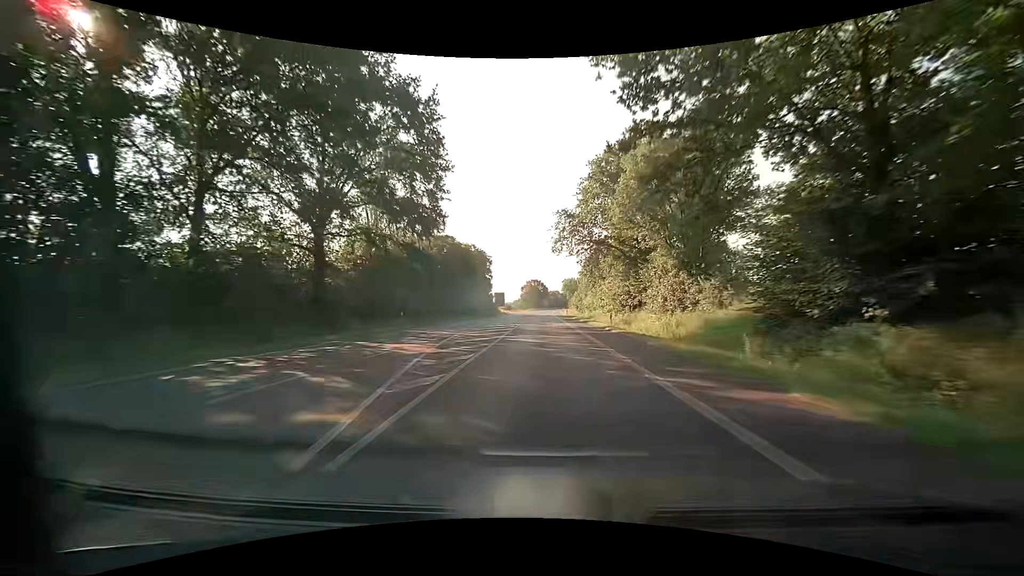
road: primary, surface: asphalt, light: Day
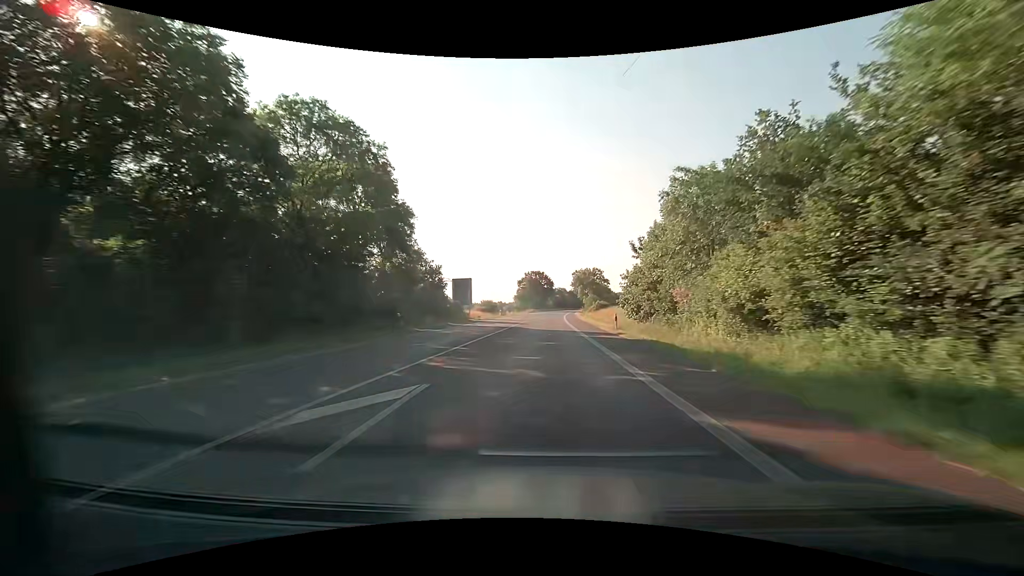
(-0.6, +56.6) m; -1°
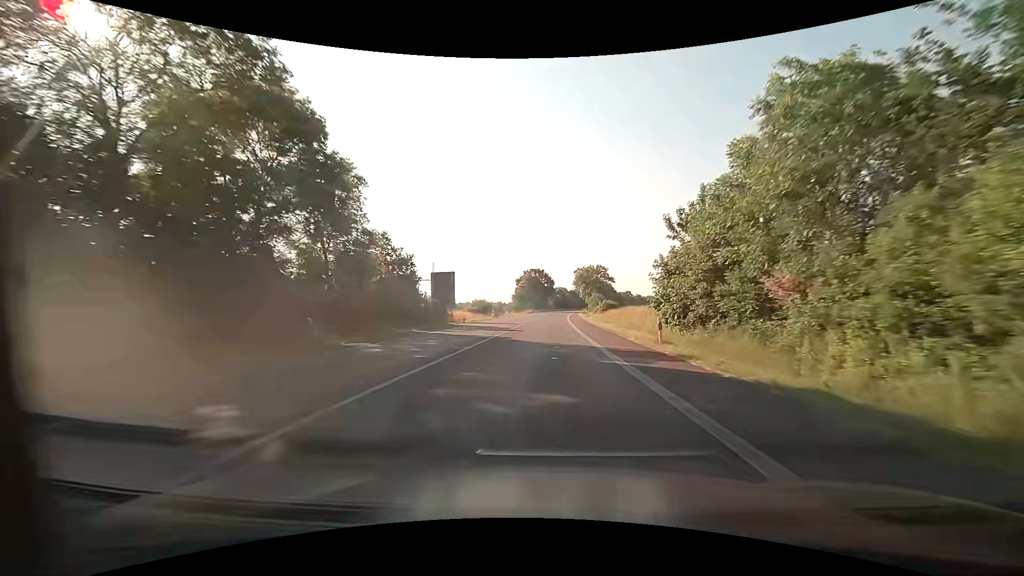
(0.0, +11.3) m; 0°
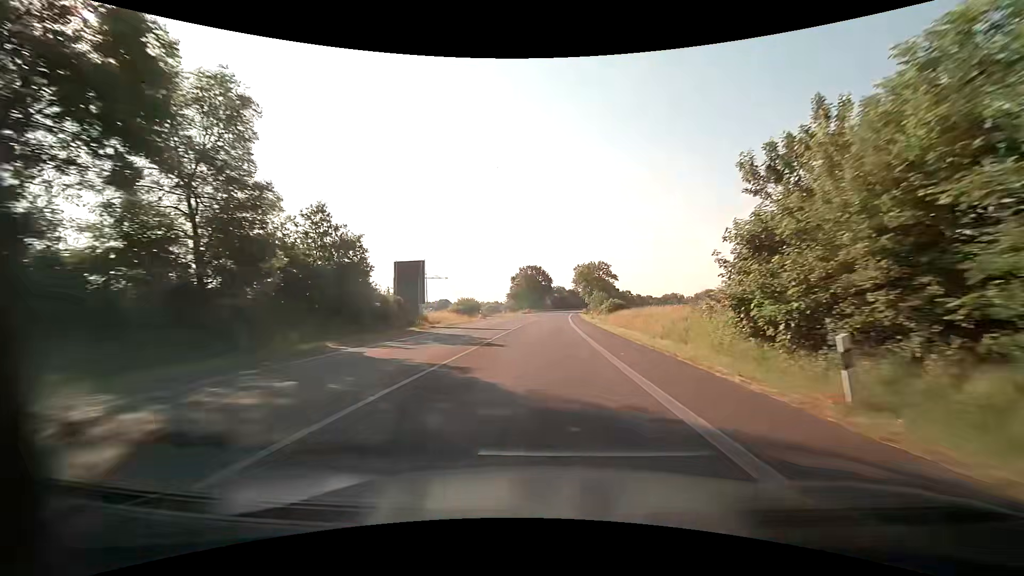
(0.0, +11.3) m; 0°
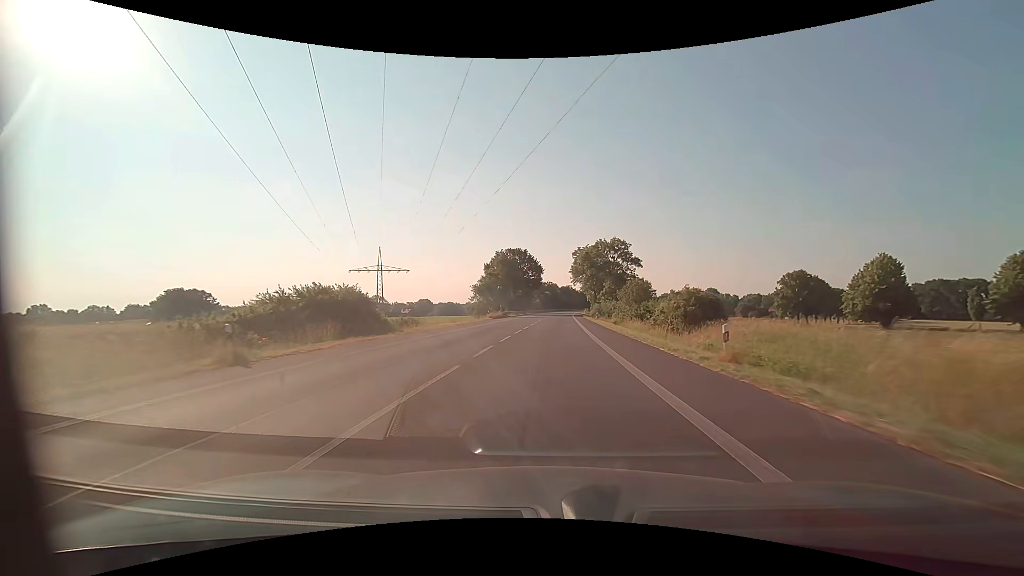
(+0.4, +45.1) m; +1°
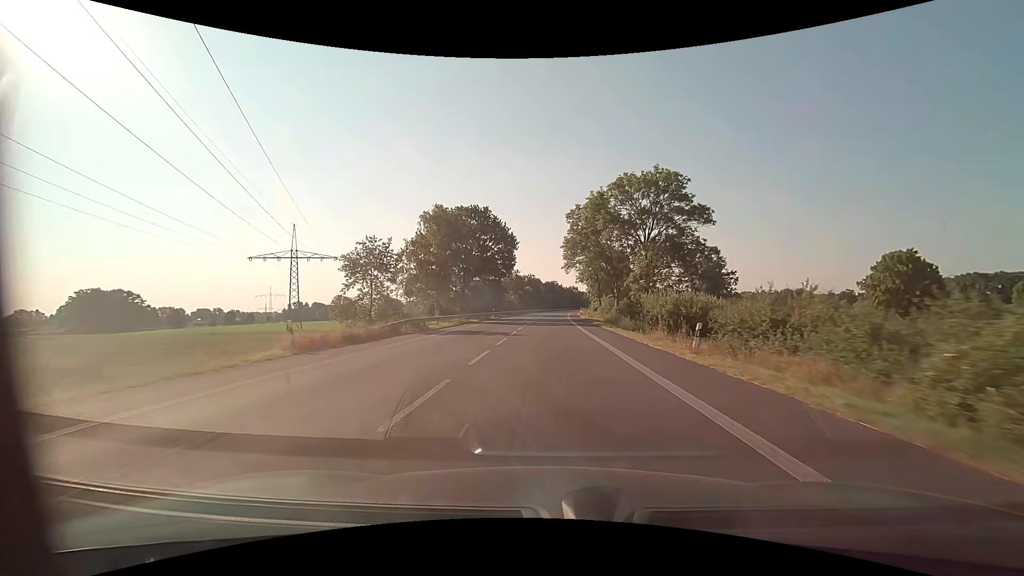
(+0.8, +45.1) m; +2°
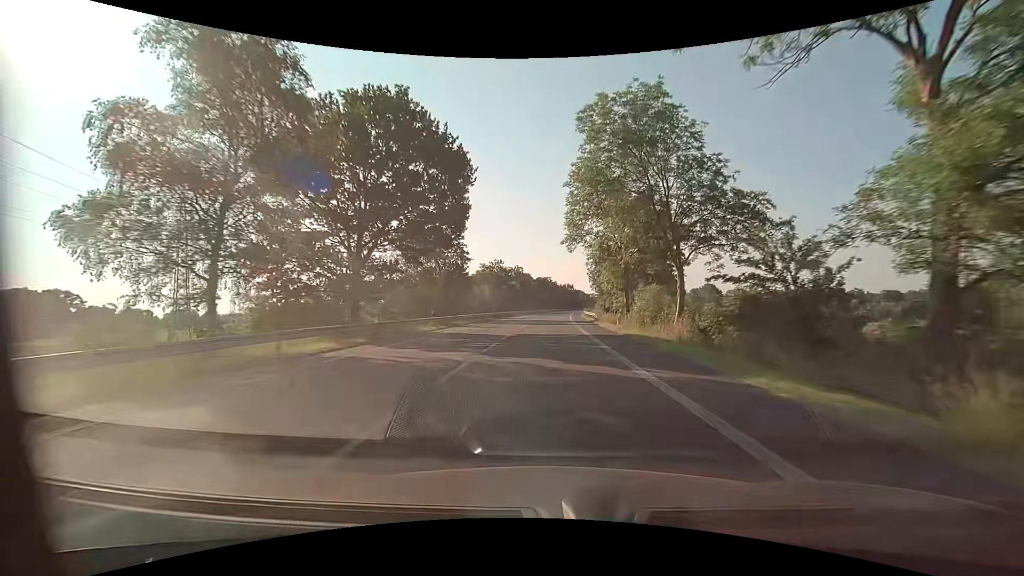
(+0.2, +33.8) m; +1°
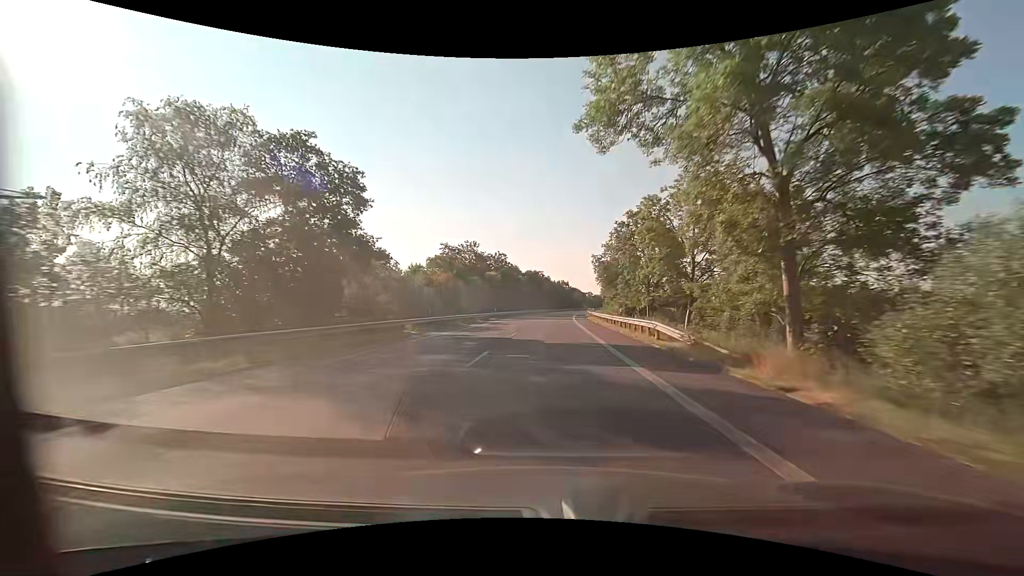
(+0.2, +33.8) m; 0°
(0, +10) (0, +20) (+1, +30) (+1, +40) (+1, +50) (+2, +60) (+2, +70) (+3, +80) (+4, +90) (+4, +100) m
